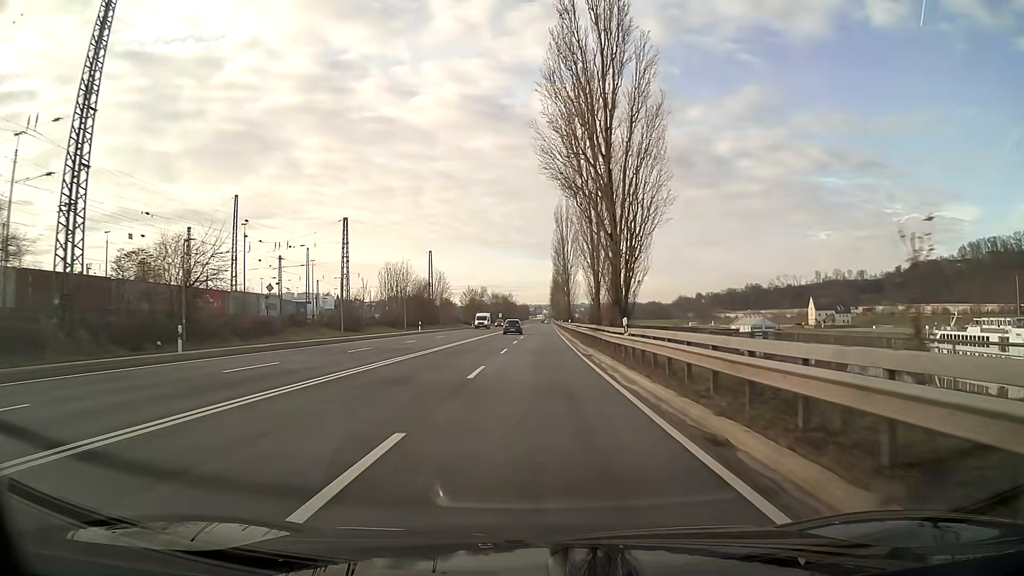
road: primary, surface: asphalt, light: Day
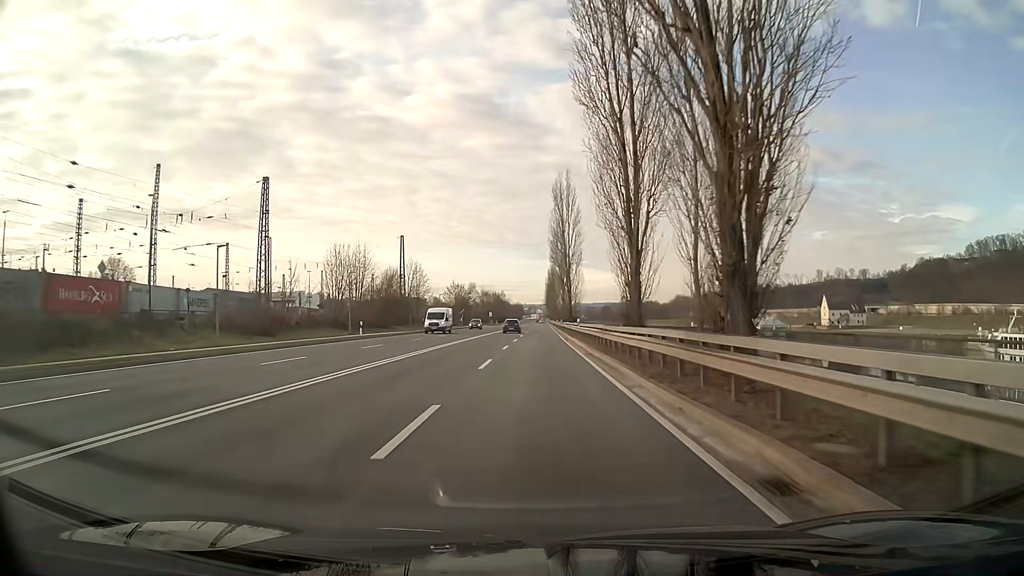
(+0.1, +21.5) m; 0°
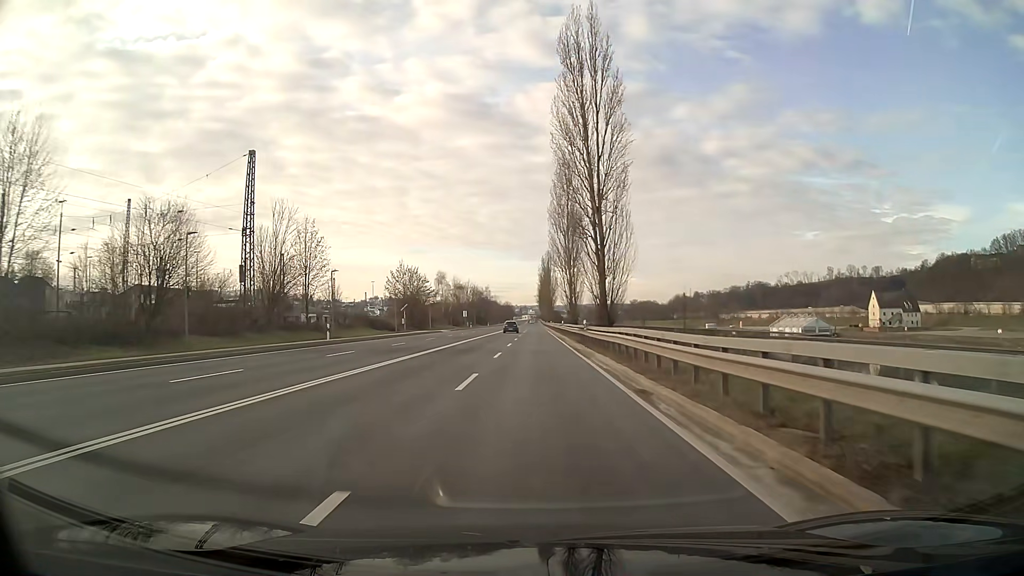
(+0.4, +53.6) m; +1°
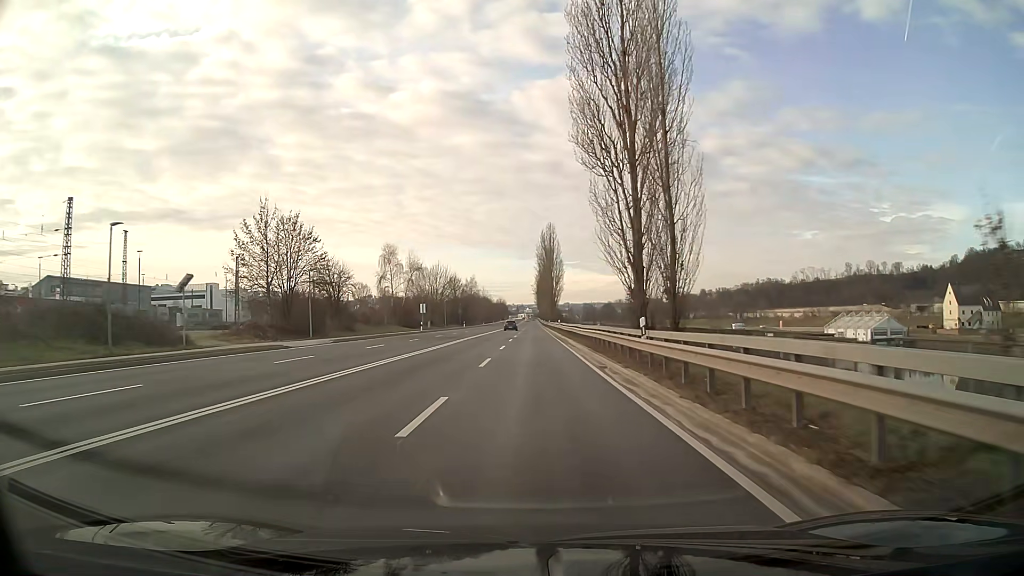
(0.0, +53.6) m; 0°
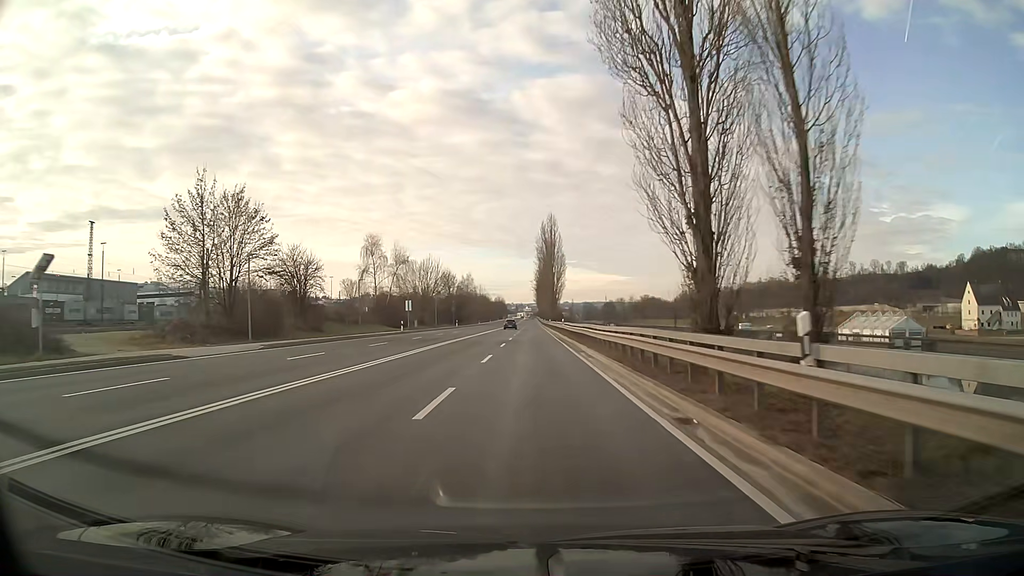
(0.0, +10.7) m; 0°
